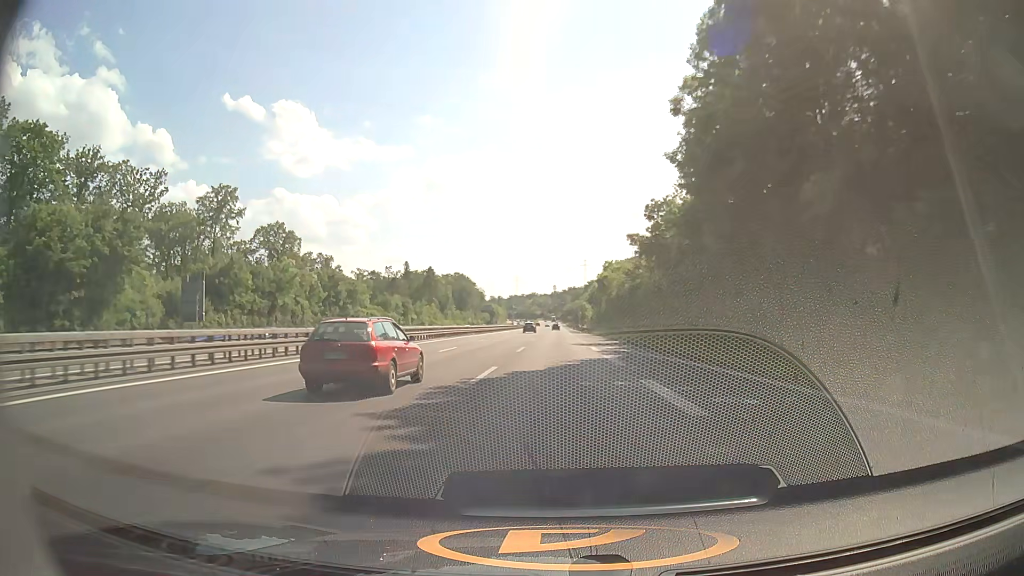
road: motorway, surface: asphalt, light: Day
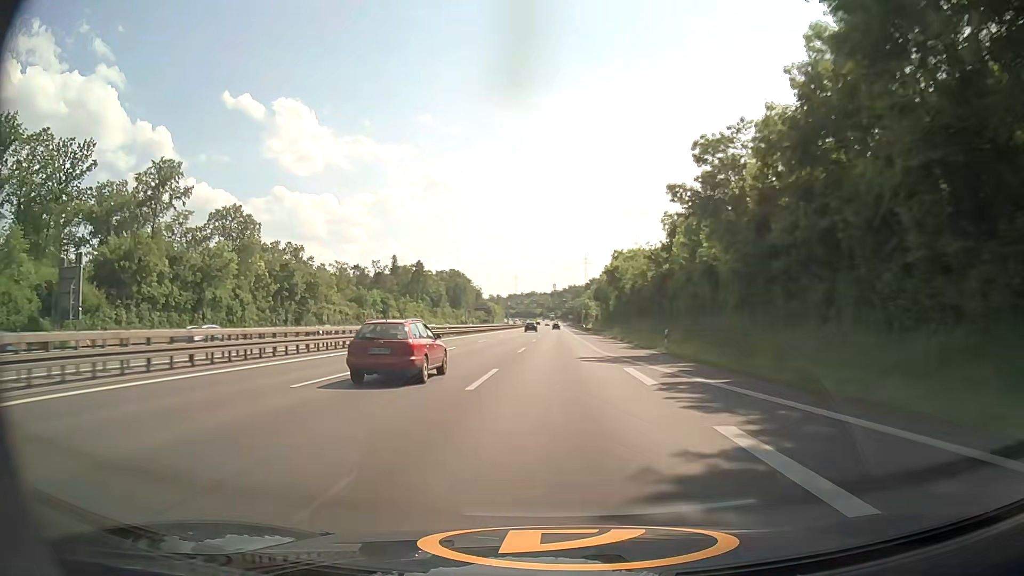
(0.0, +18.9) m; 0°
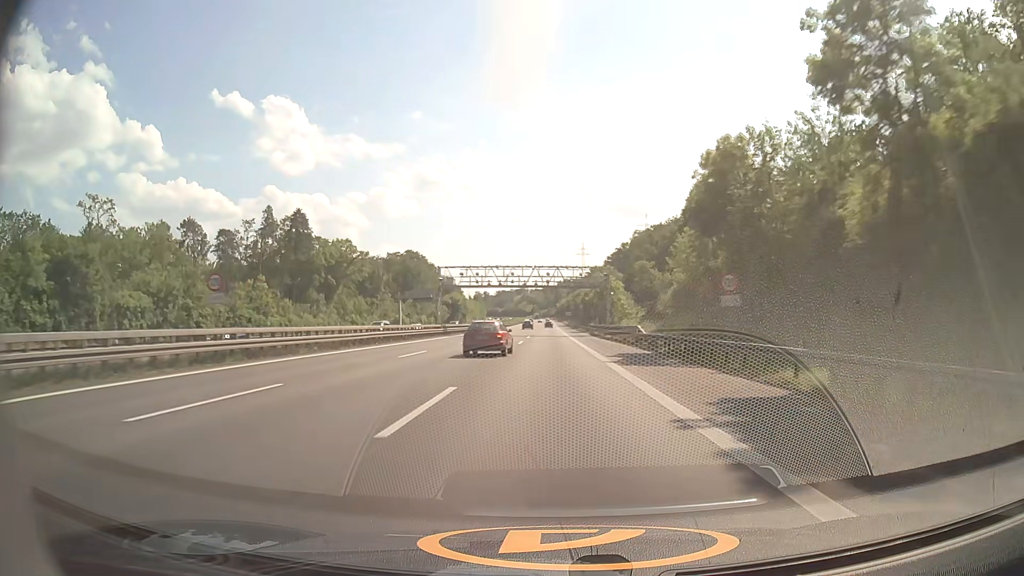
(+0.8, +95.2) m; +1°
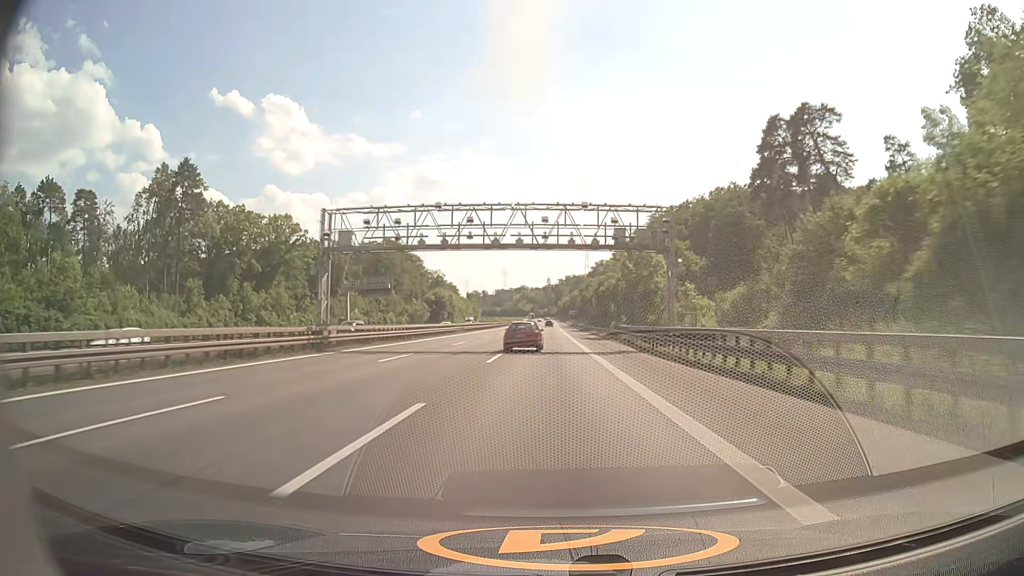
(0.0, +38.4) m; 0°
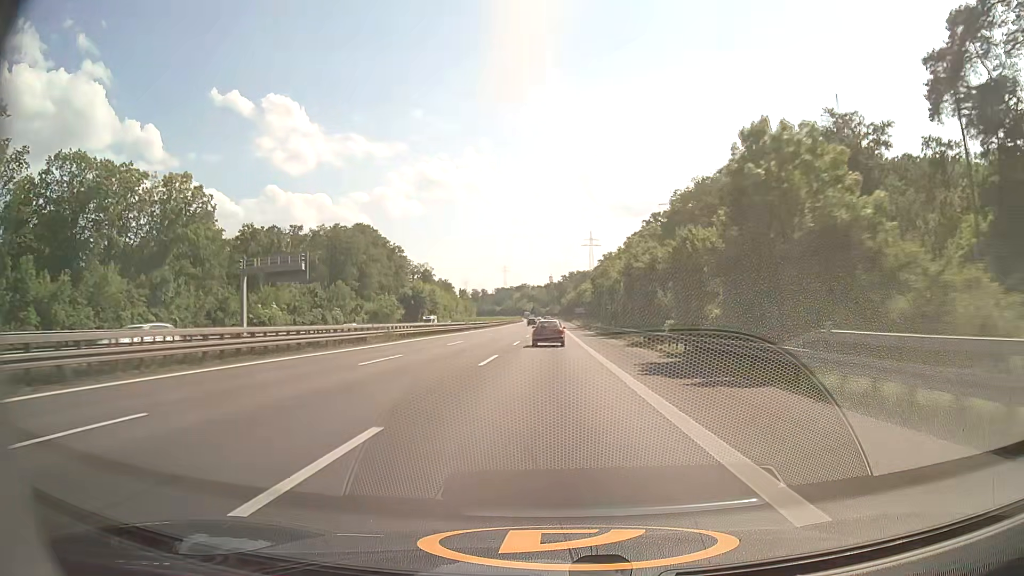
(0.0, +38.5) m; 0°
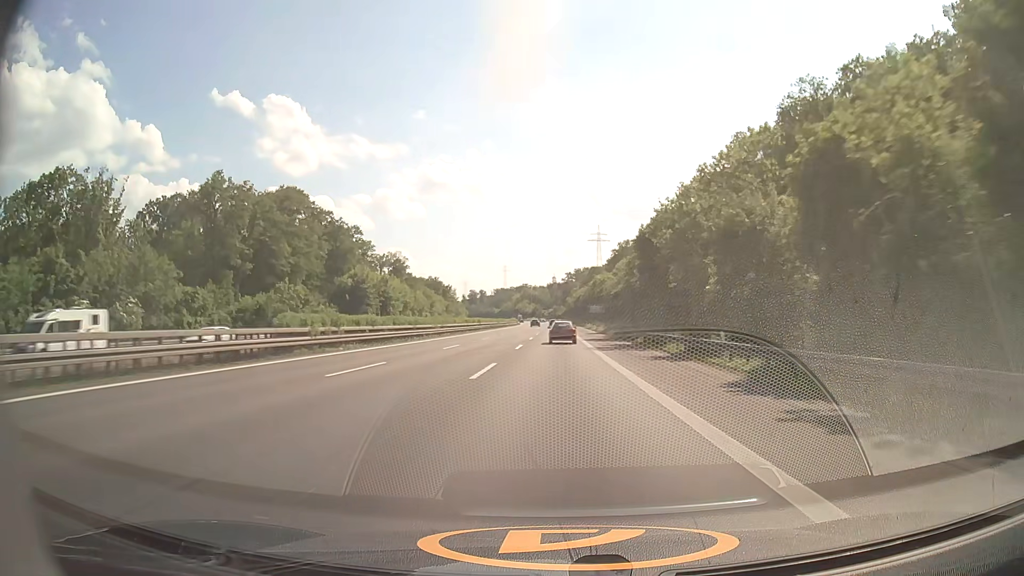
(-0.1, +57.9) m; 0°
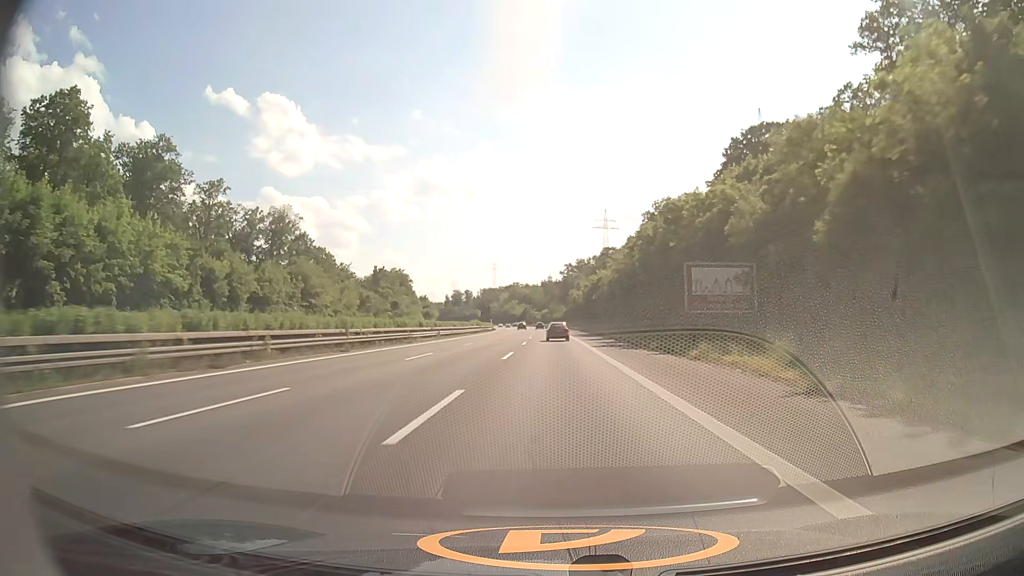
(+0.3, +98.3) m; 0°
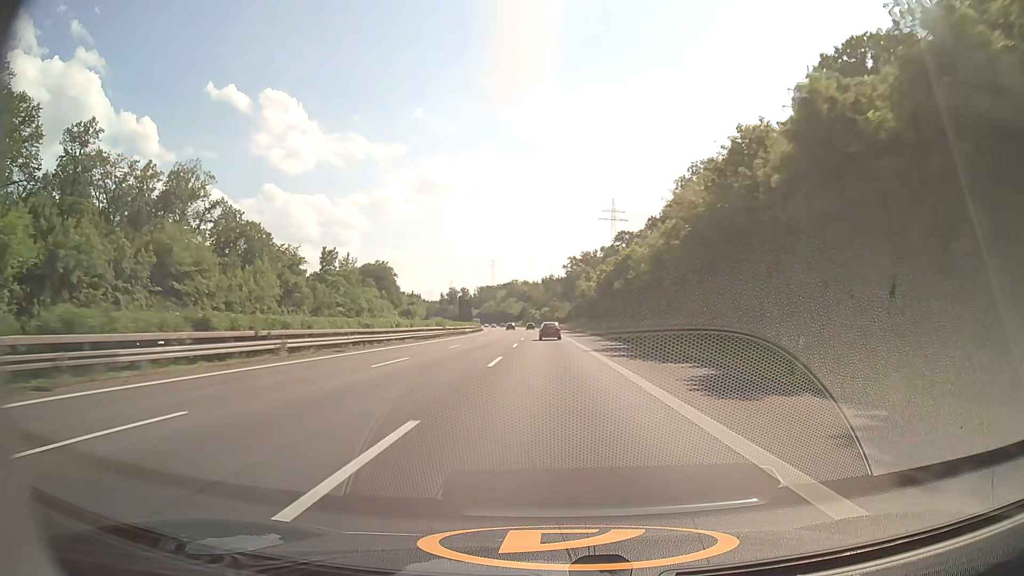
(-0.1, +40.1) m; 0°
(0, +10) (0, +20) (0, +30) (0, +40) (0, +50) (0, +60) (-1, +70) (-1, +80) (-1, +90) (-2, +100) m
